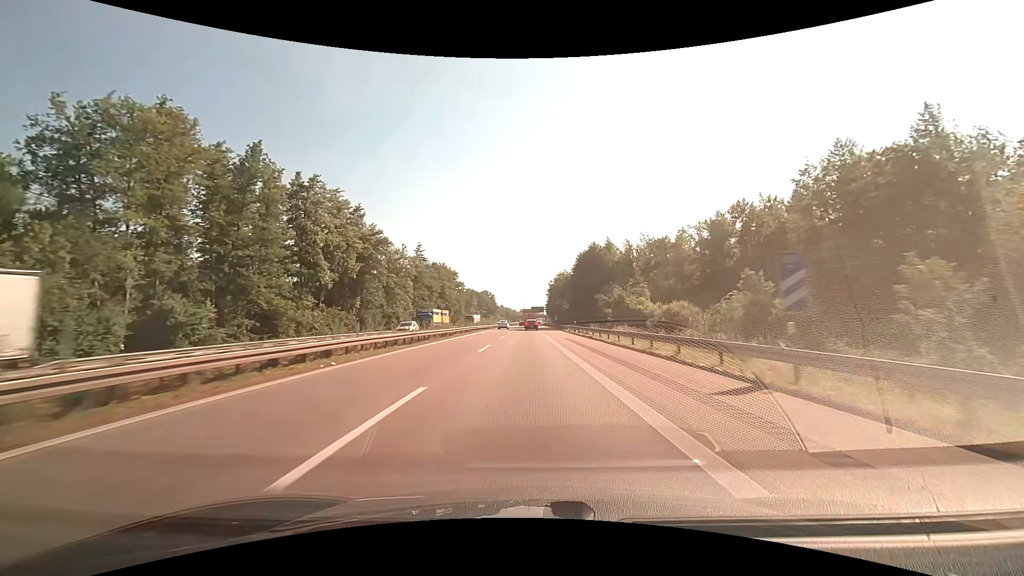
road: motorway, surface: asphalt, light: Day
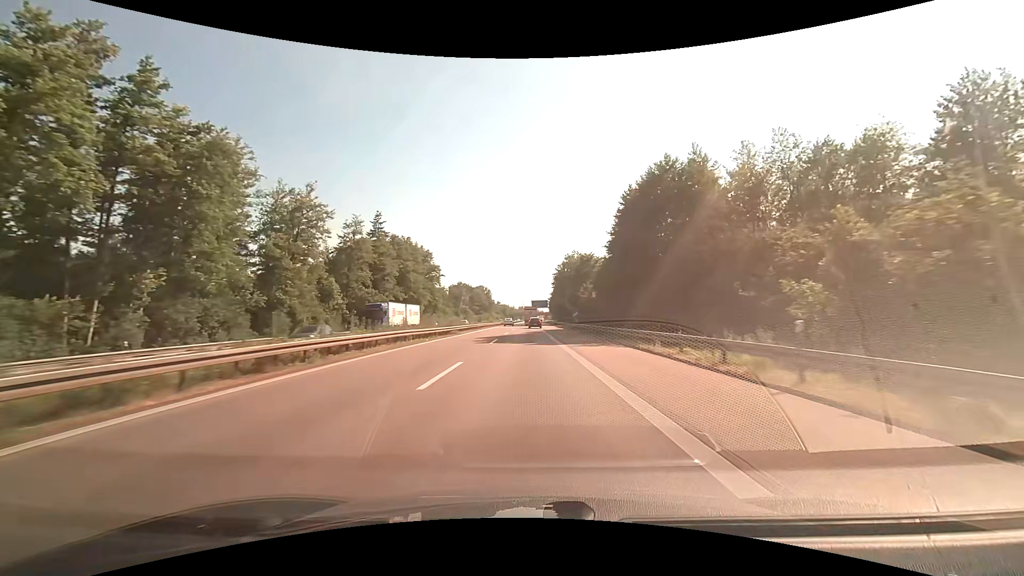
(-0.3, +48.2) m; 0°
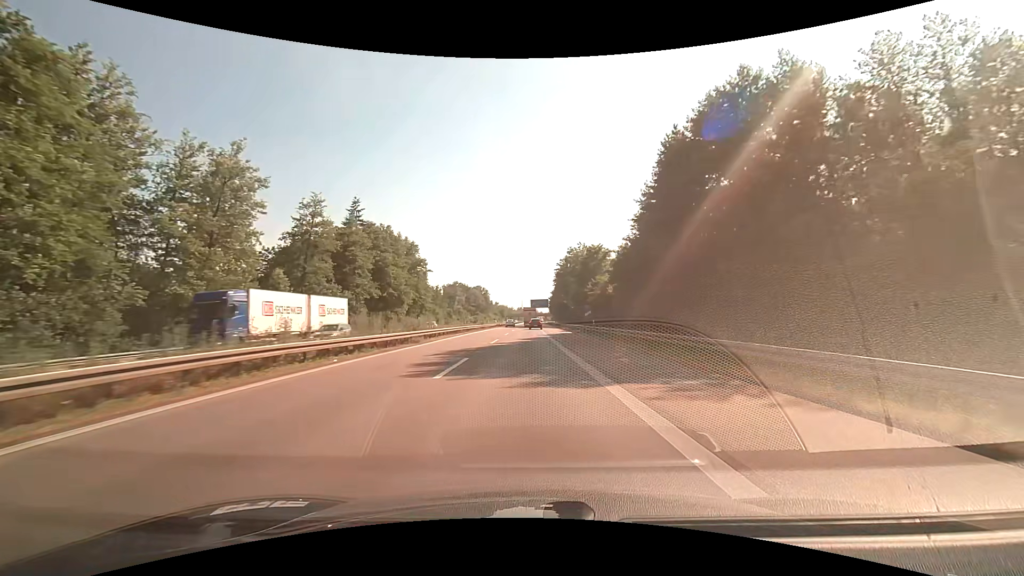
(0.0, +15.9) m; 0°
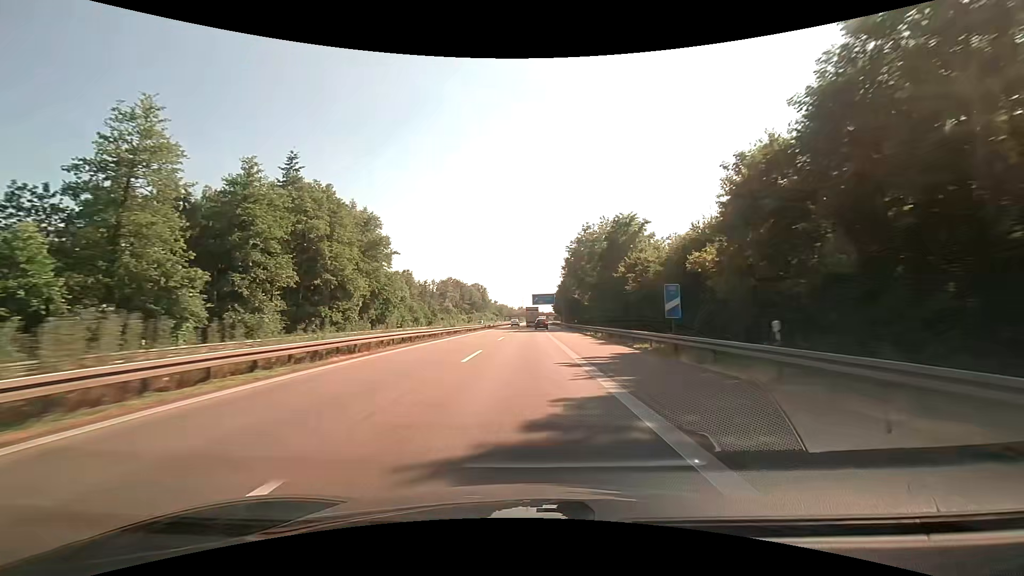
(-0.1, +31.2) m; 0°
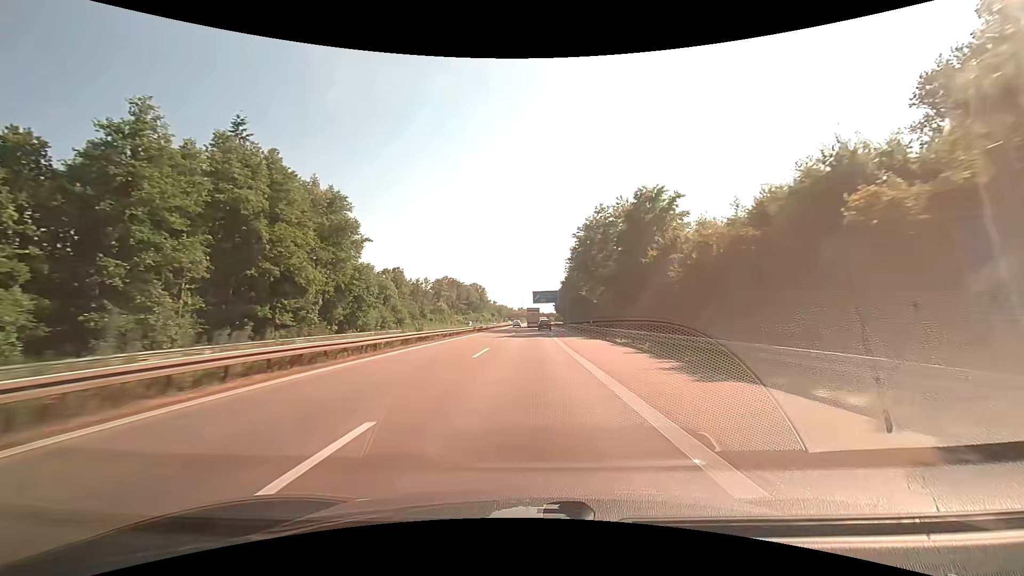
(0.0, +15.5) m; 0°
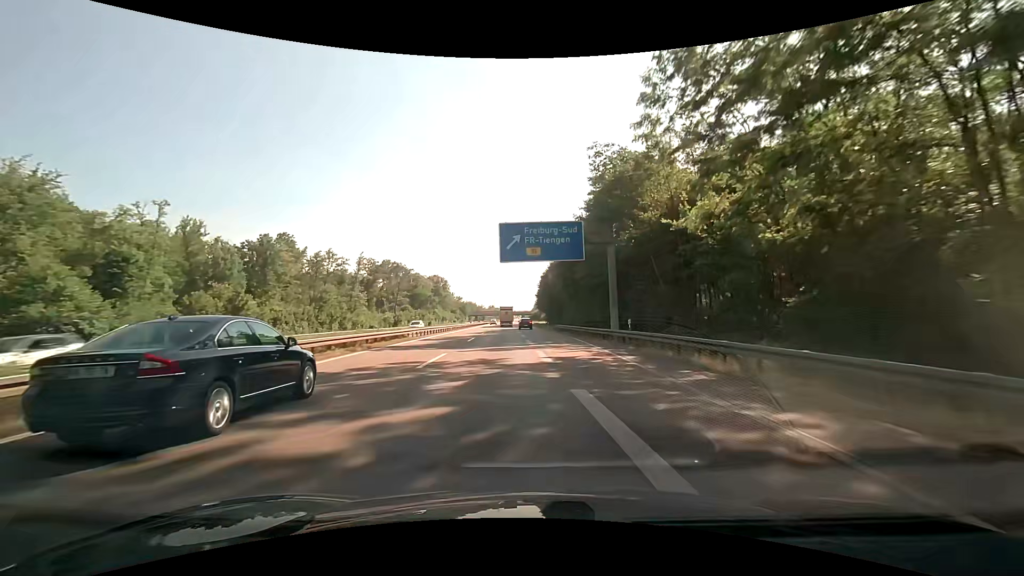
(+0.9, +75.6) m; +3°
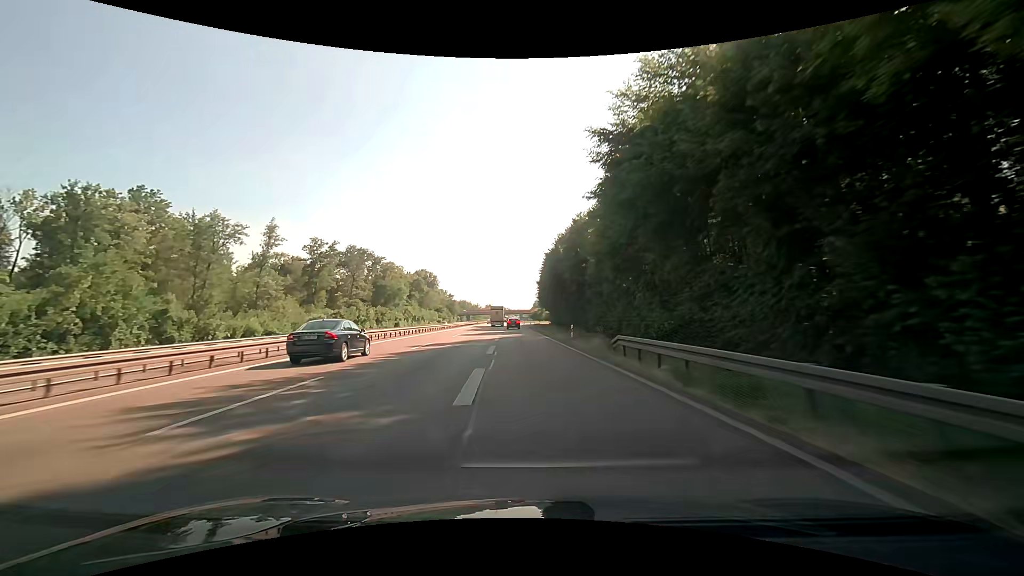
(+0.3, +43.5) m; +1°
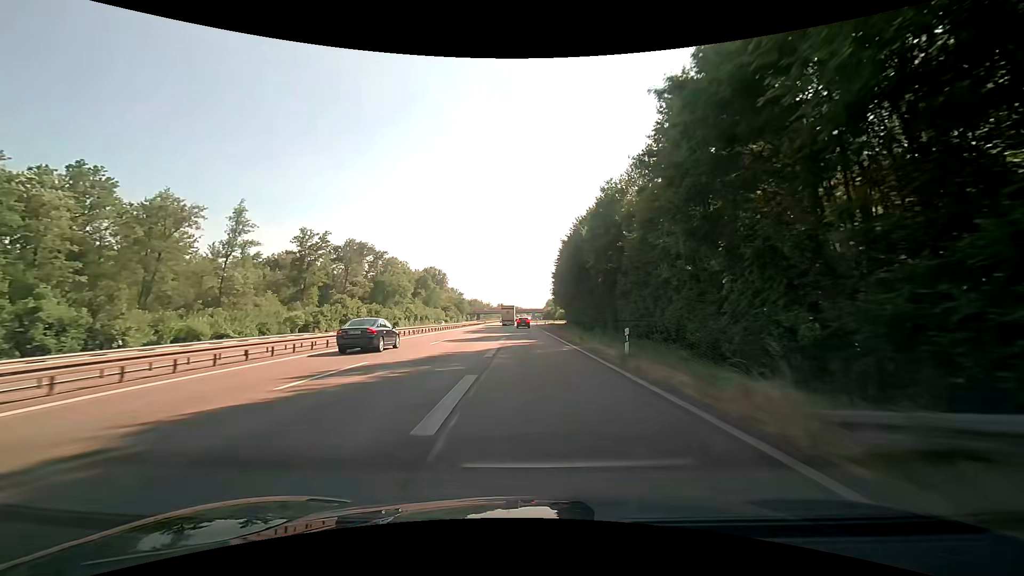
(-0.2, +14.0) m; -2°
